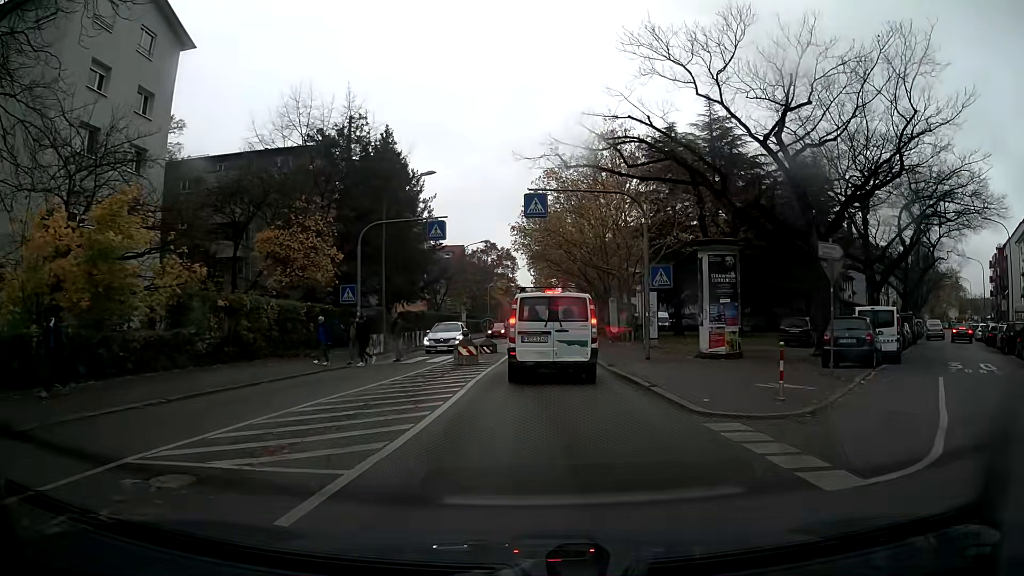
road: secondary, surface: asphalt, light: Day
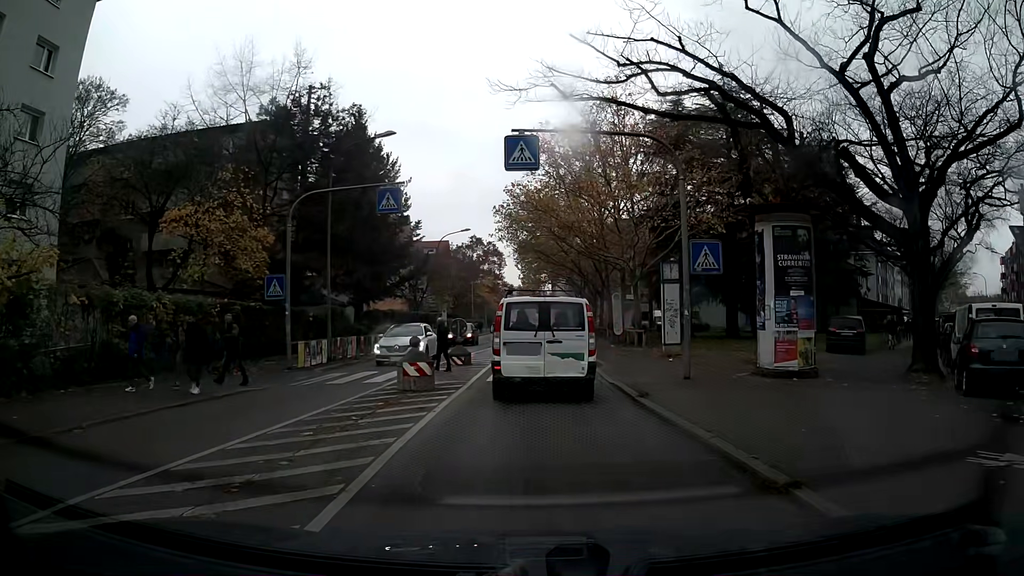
(0.0, +7.4) m; 0°
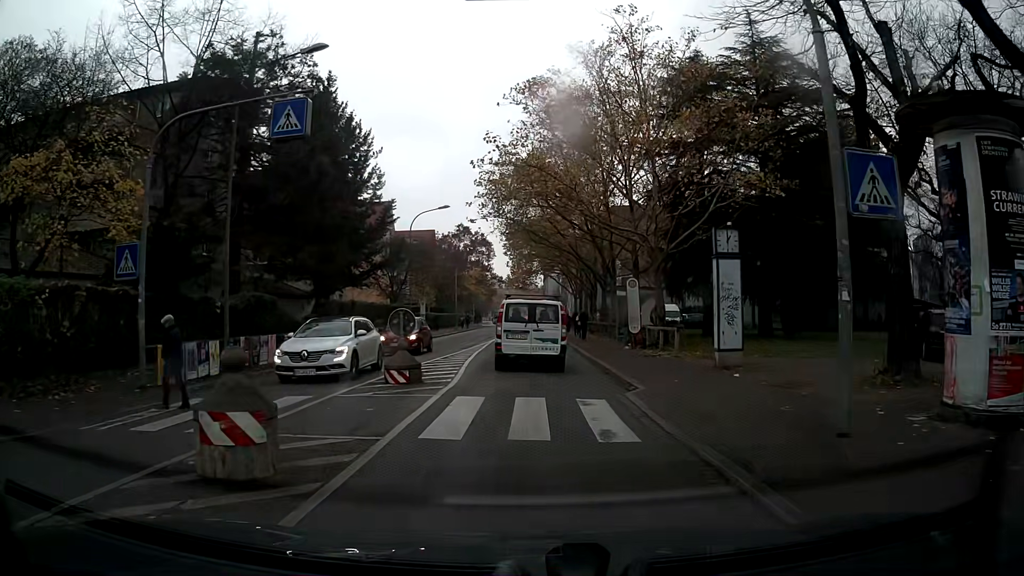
(+0.1, +8.9) m; +1°
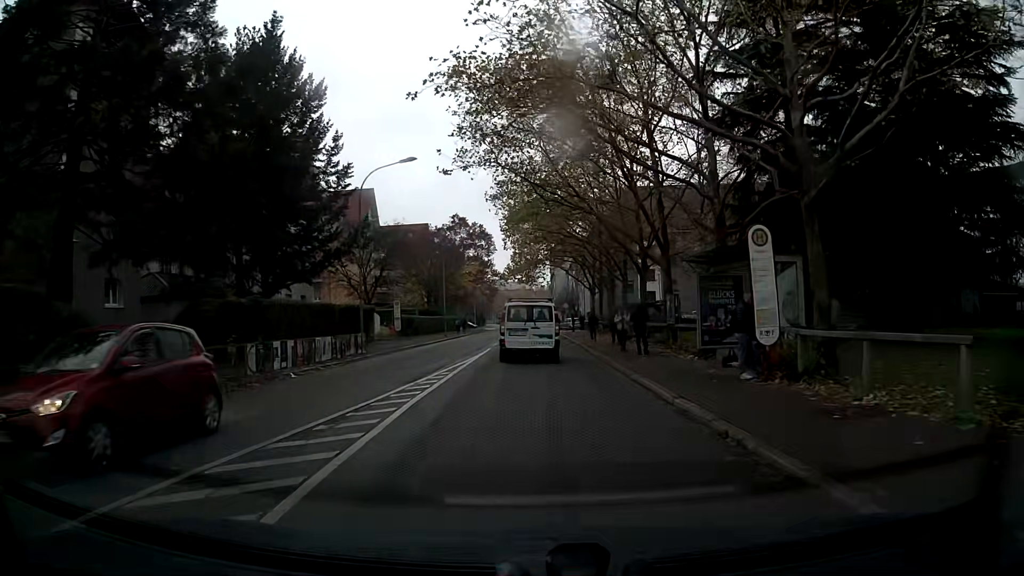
(-0.3, +15.6) m; -1°
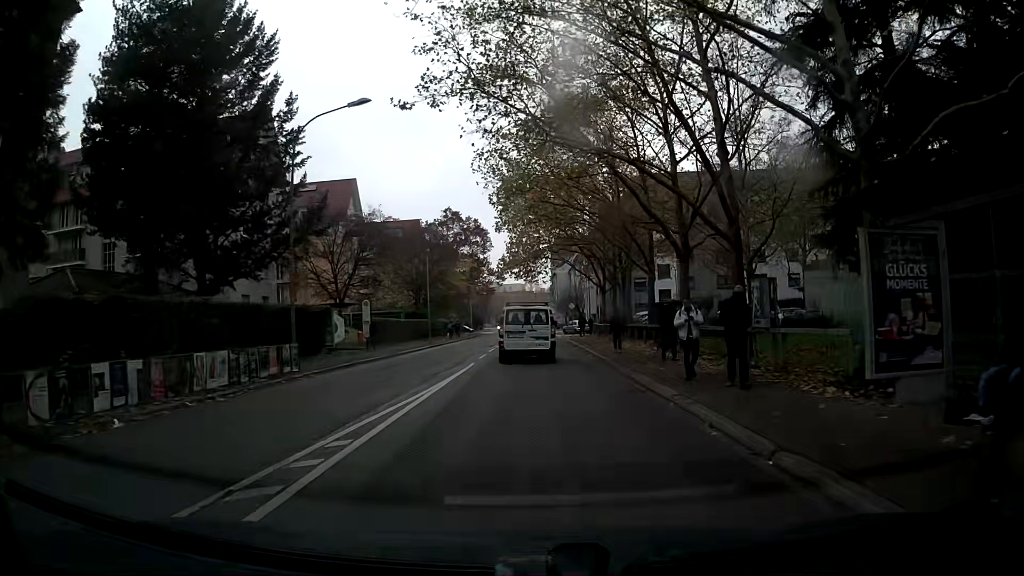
(0.0, +9.6) m; 0°
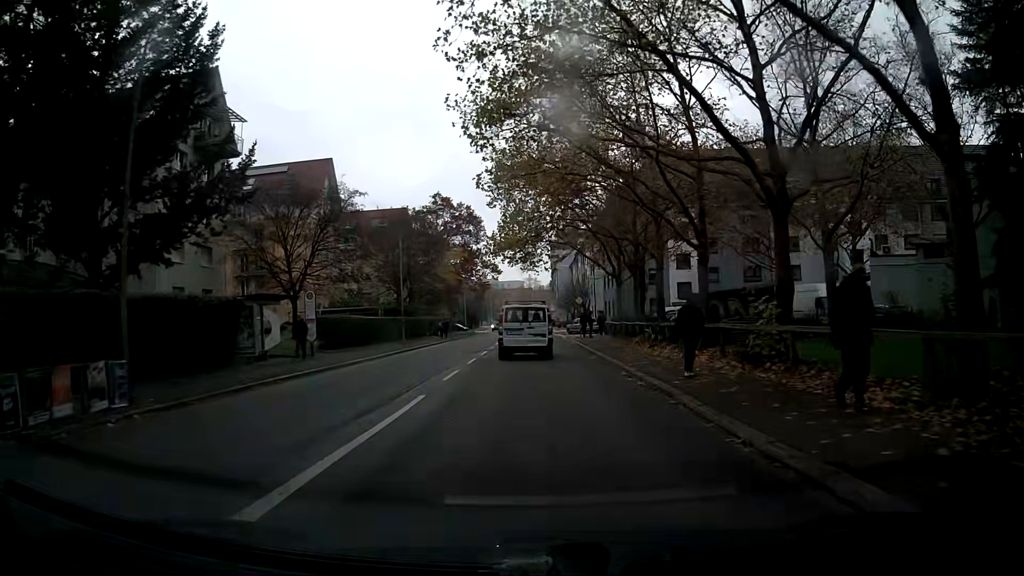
(-0.1, +10.4) m; -1°
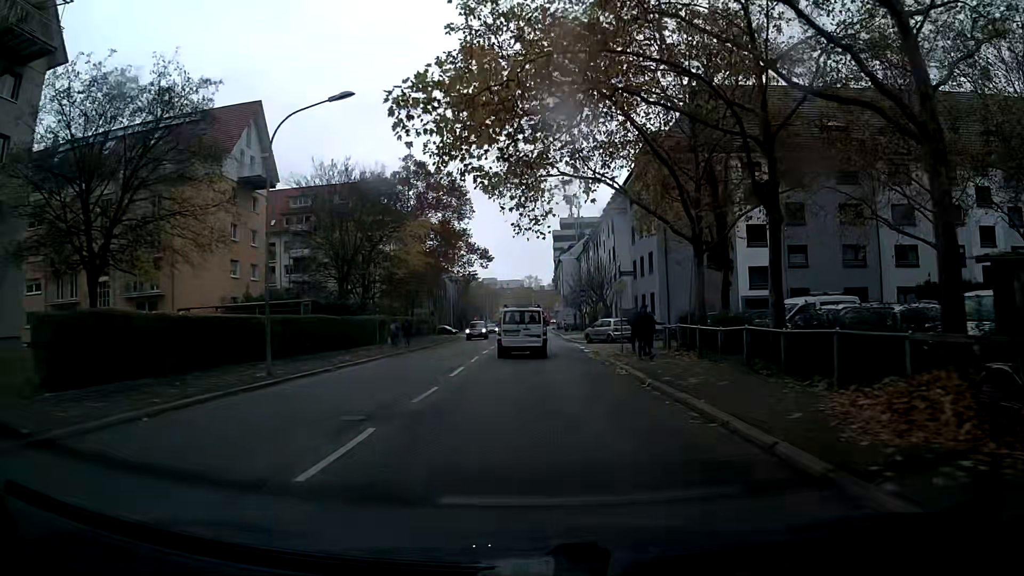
(+0.3, +22.0) m; +2°
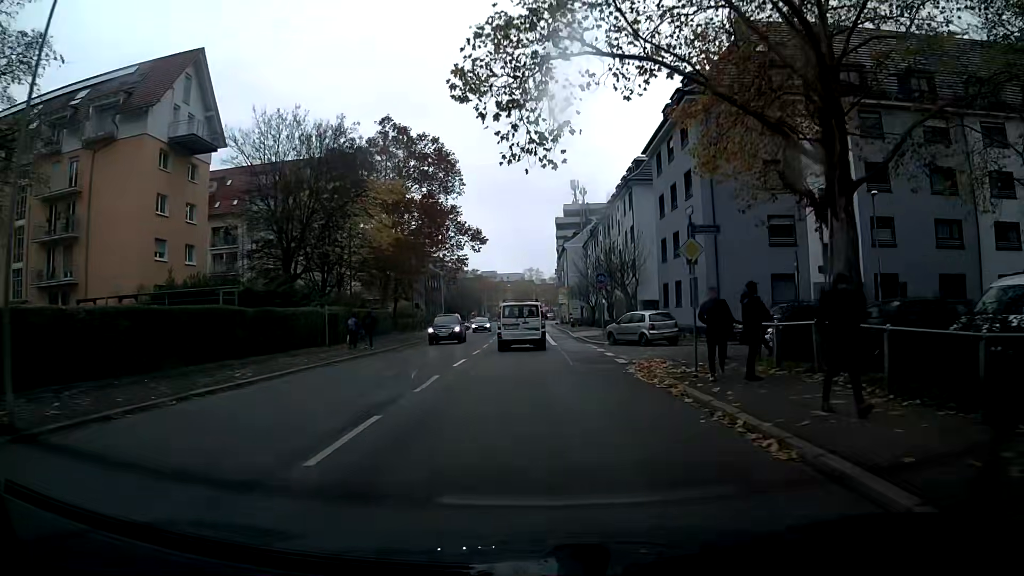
(+0.2, +11.7) m; +1°
(0, +10) (-1, +20) (-1, +30) (-2, +40) (-2, +50) (-2, +60) (-3, +70) (-3, +80) (-4, +90) (-5, +100) m
